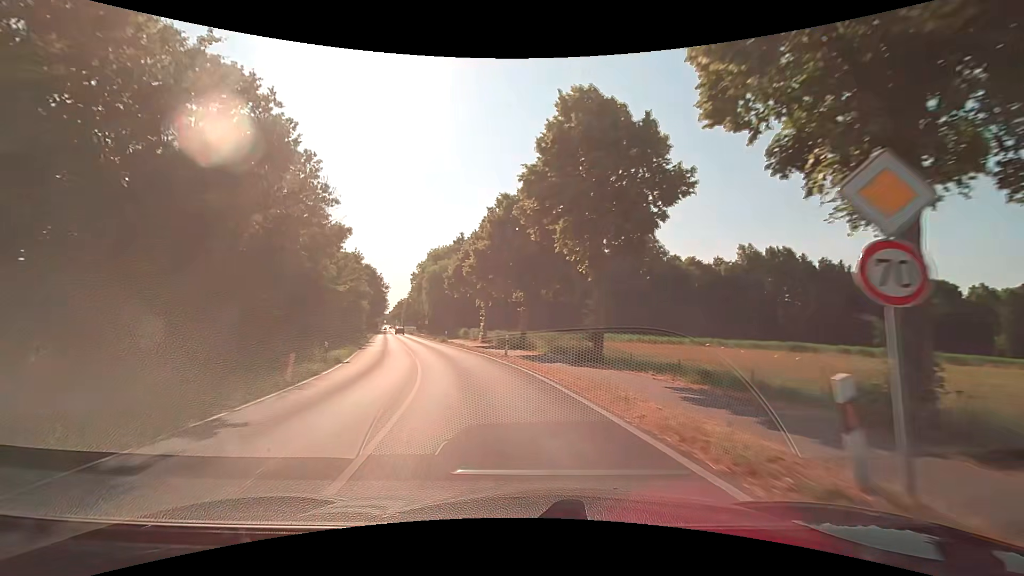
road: secondary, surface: asphalt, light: Day
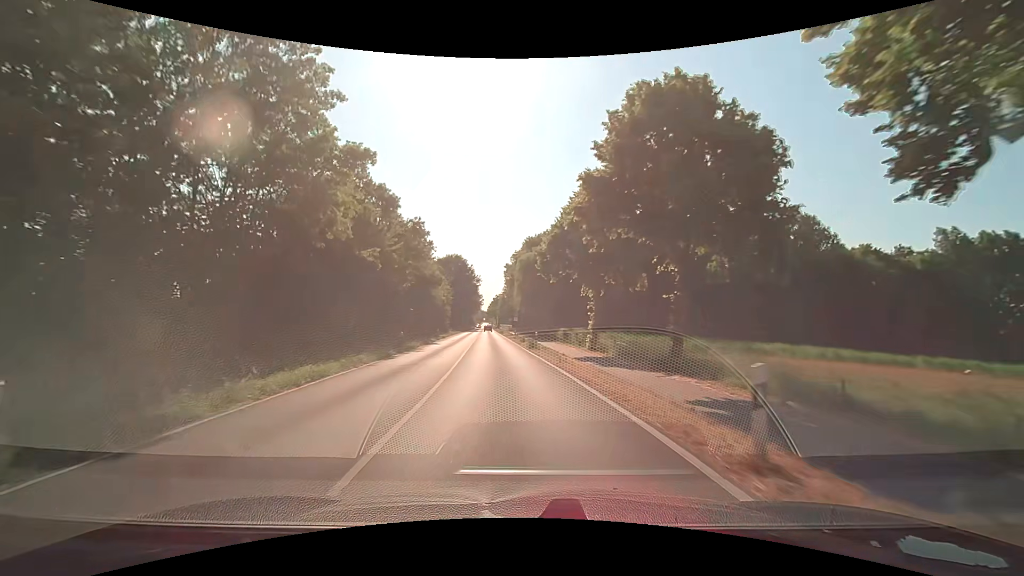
(-2.3, +17.6) m; -13°
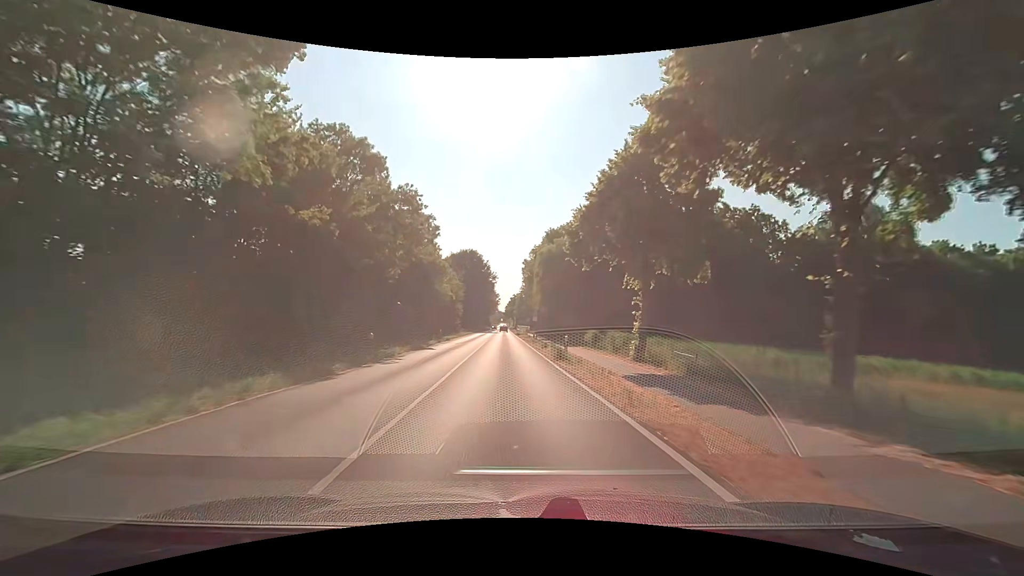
(-0.2, +9.5) m; -2°
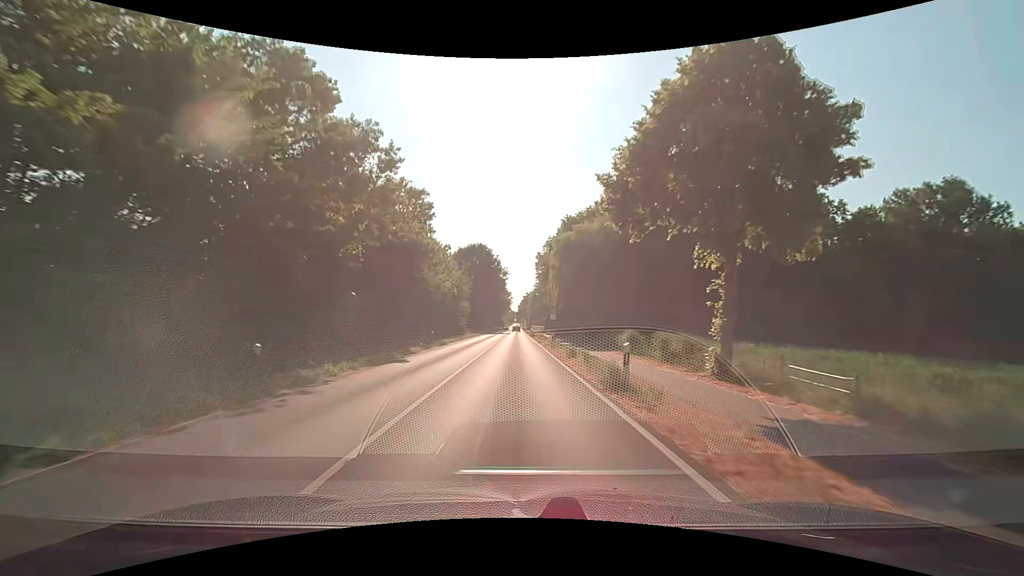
(-0.1, +9.9) m; -2°
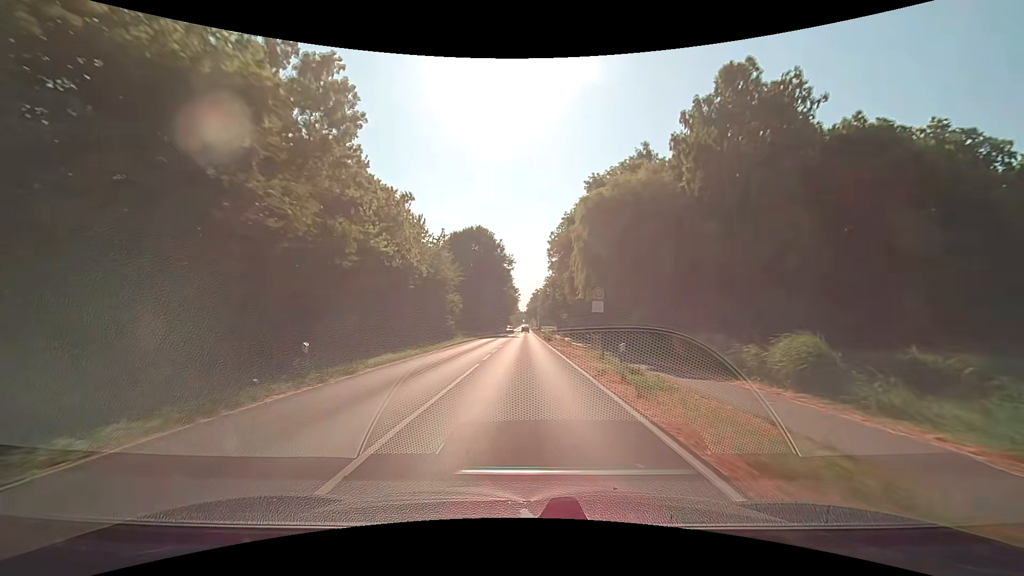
(-0.2, +21.0) m; -1°
